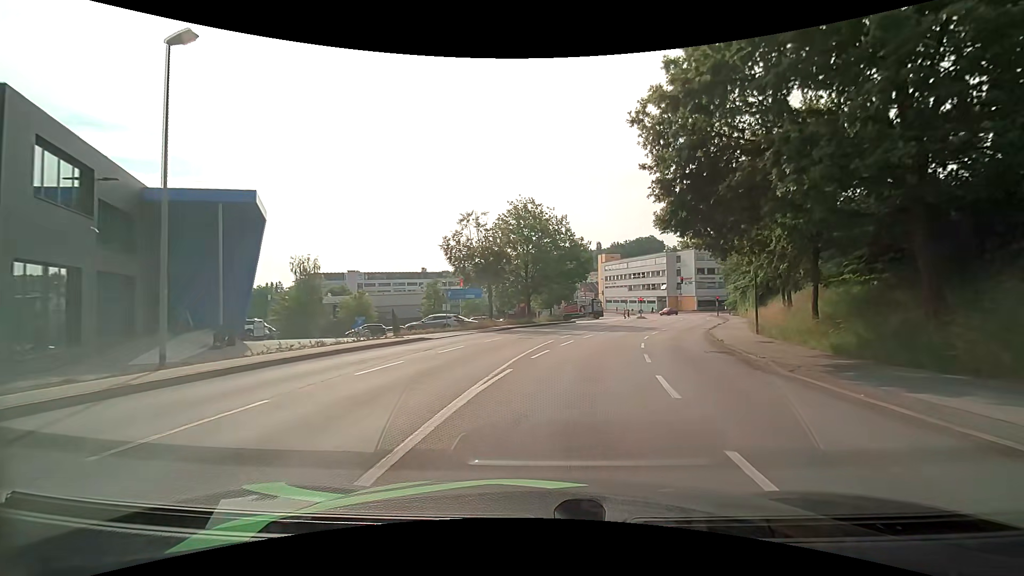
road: tertiary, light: Day
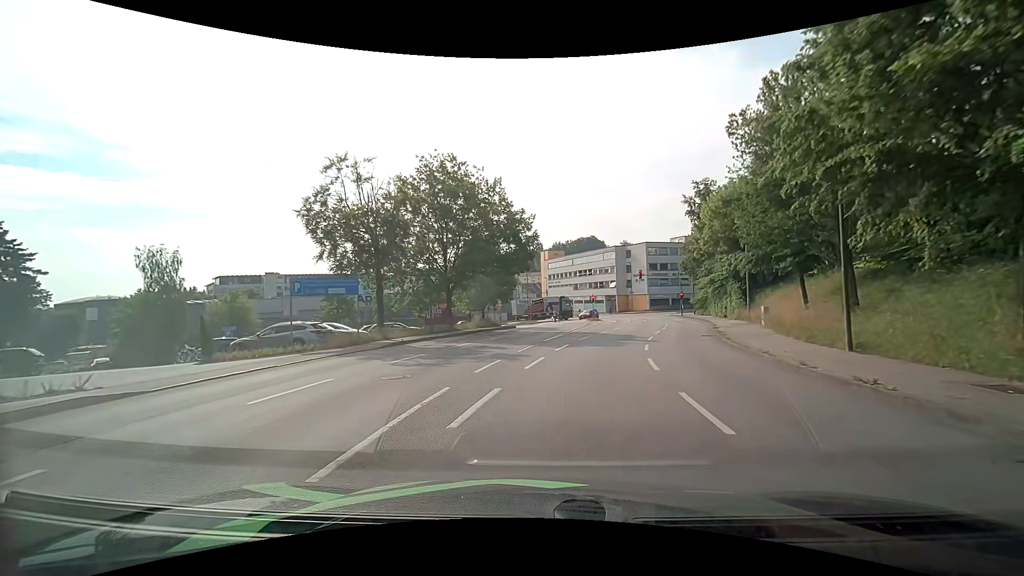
(+1.1, +14.4) m; +7°
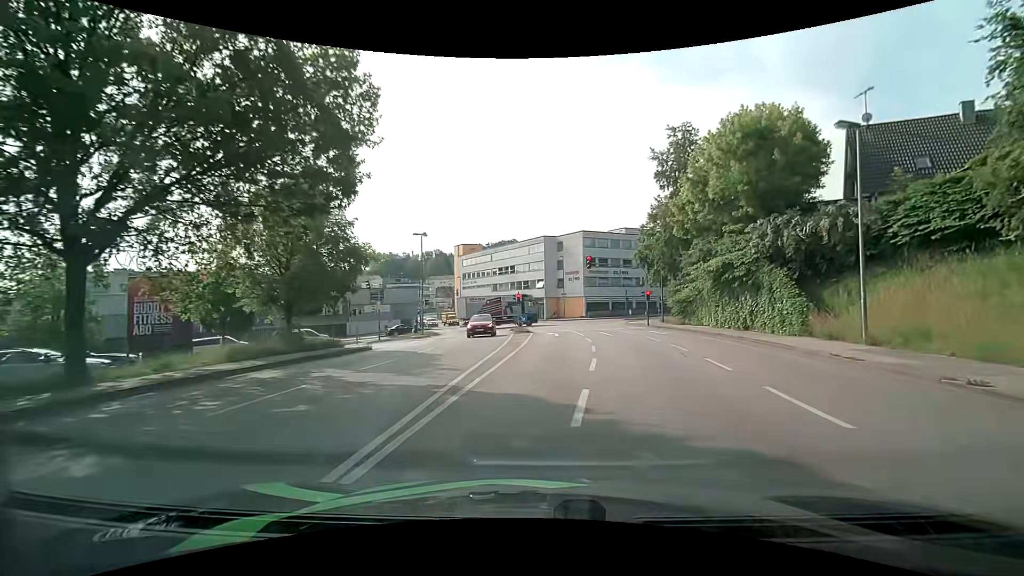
(+1.8, +23.7) m; +9°
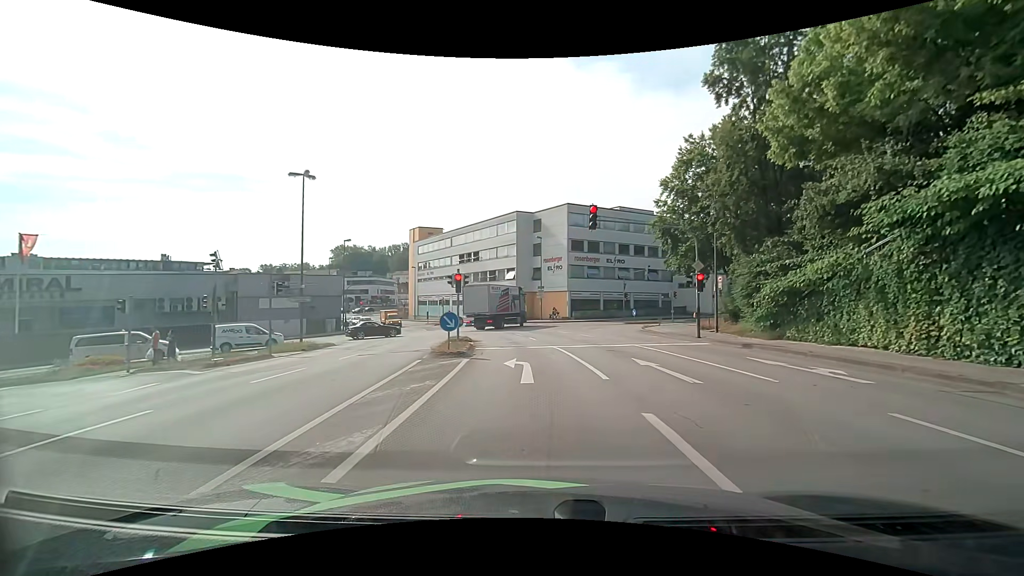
(+0.7, +20.2) m; +3°
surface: asphalt
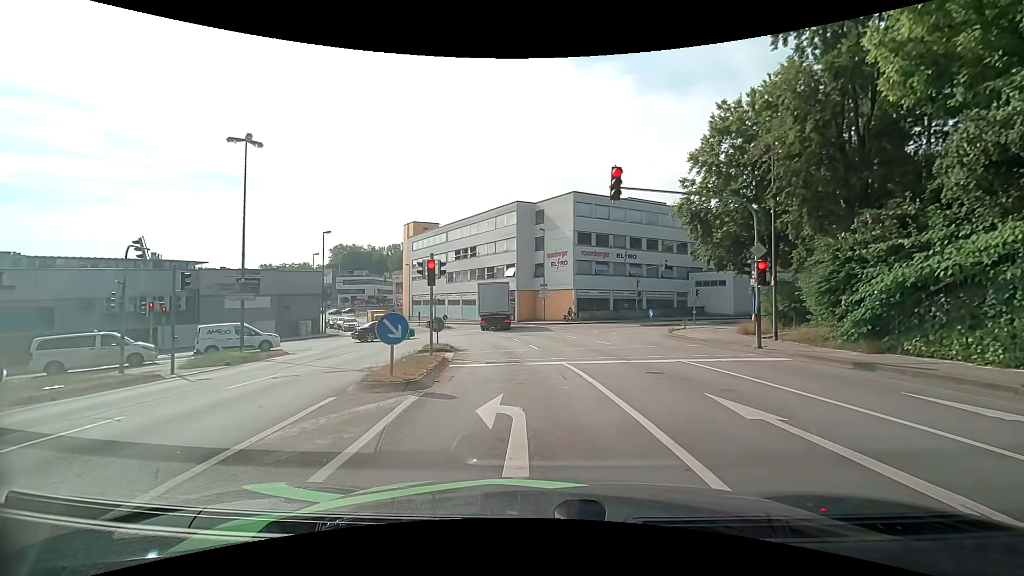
(0.0, +6.0) m; 0°
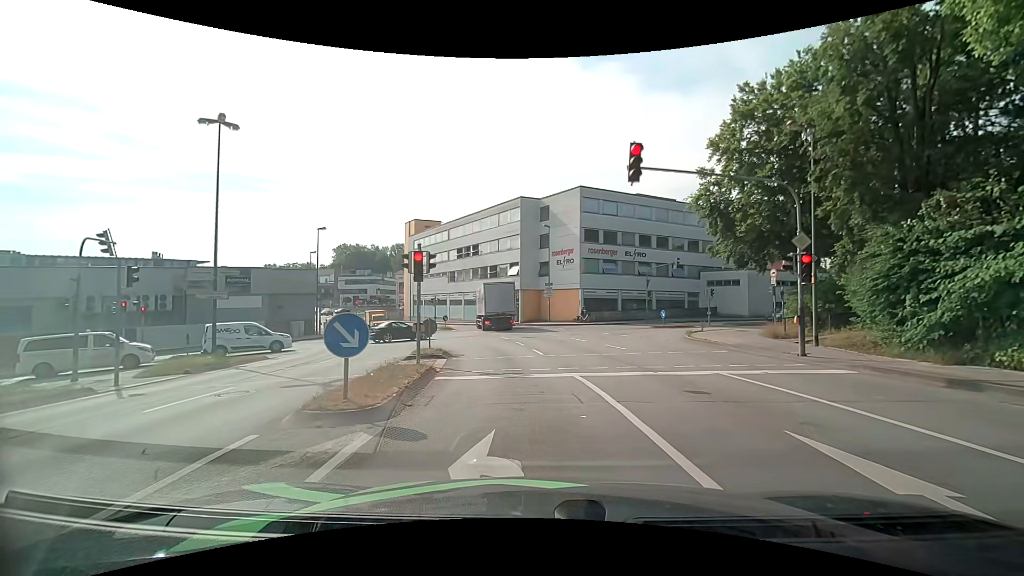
(0.0, +2.4) m; -1°
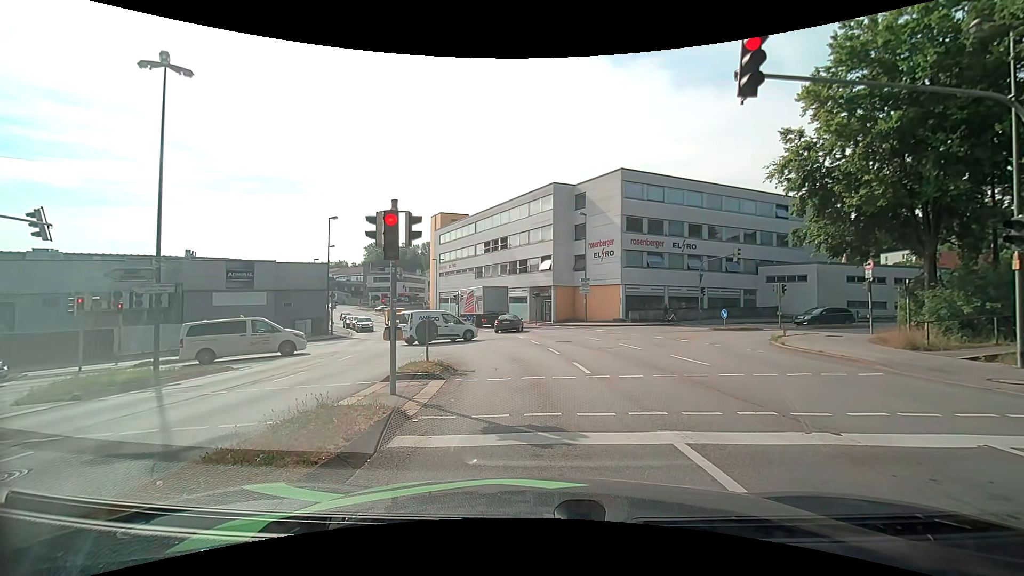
(-0.1, +5.3) m; -2°
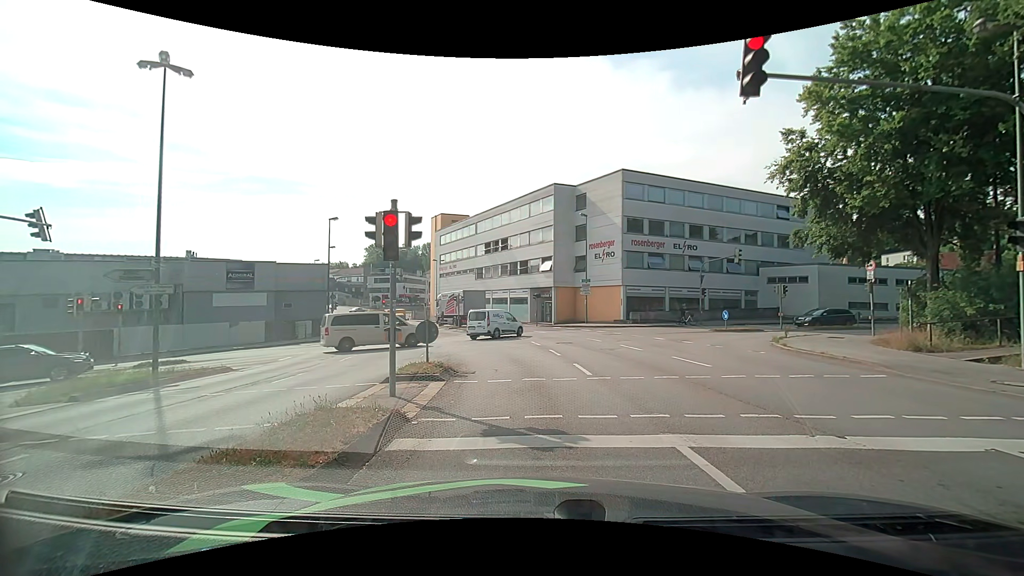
(0.0, +0.1) m; 0°
(-1, +10) (-2, +20) (-5, +29) (-15, +30) (-24, +25) (-32, +20) (-40, +14) (-49, +9) (-57, +3) (-66, -2) m
